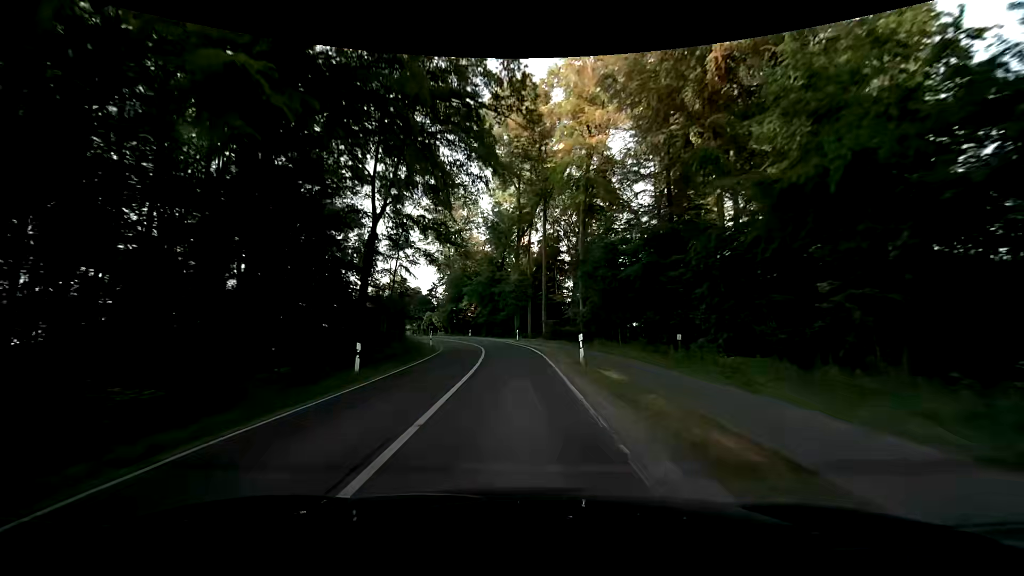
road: secondary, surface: asphalt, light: Day
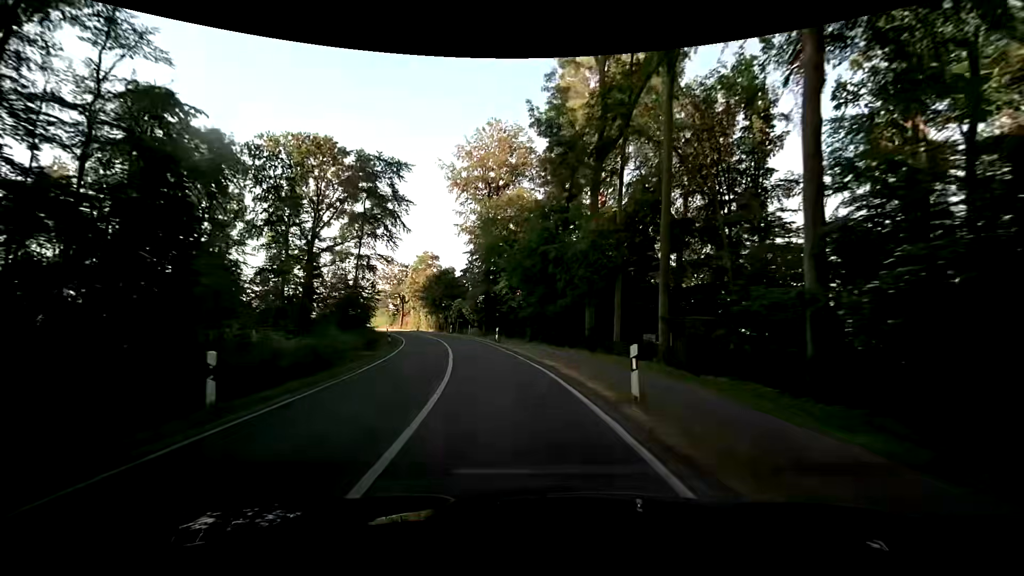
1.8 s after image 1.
(-1.4, +32.6) m; -6°
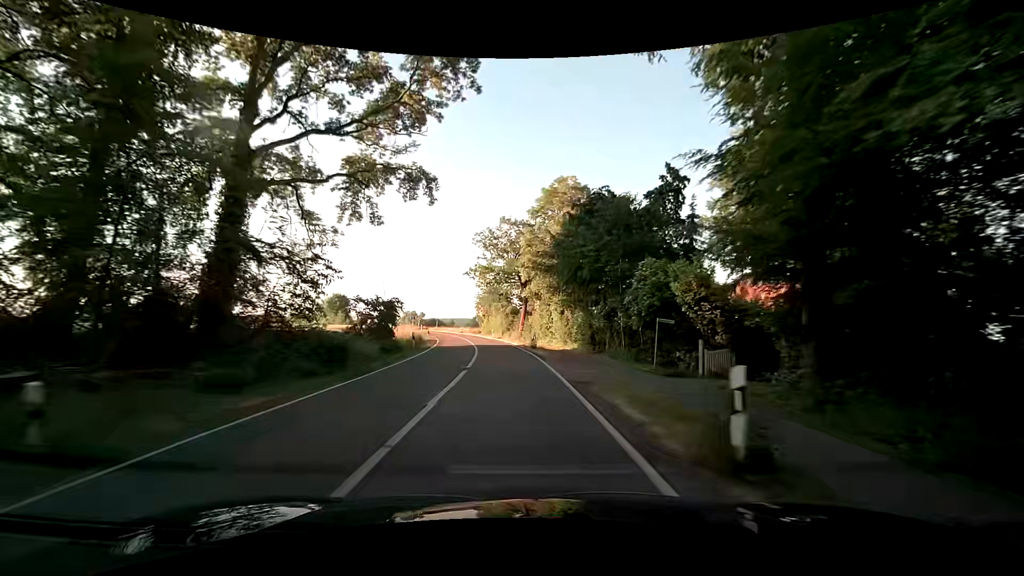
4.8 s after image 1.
(-8.8, +53.7) m; -17°
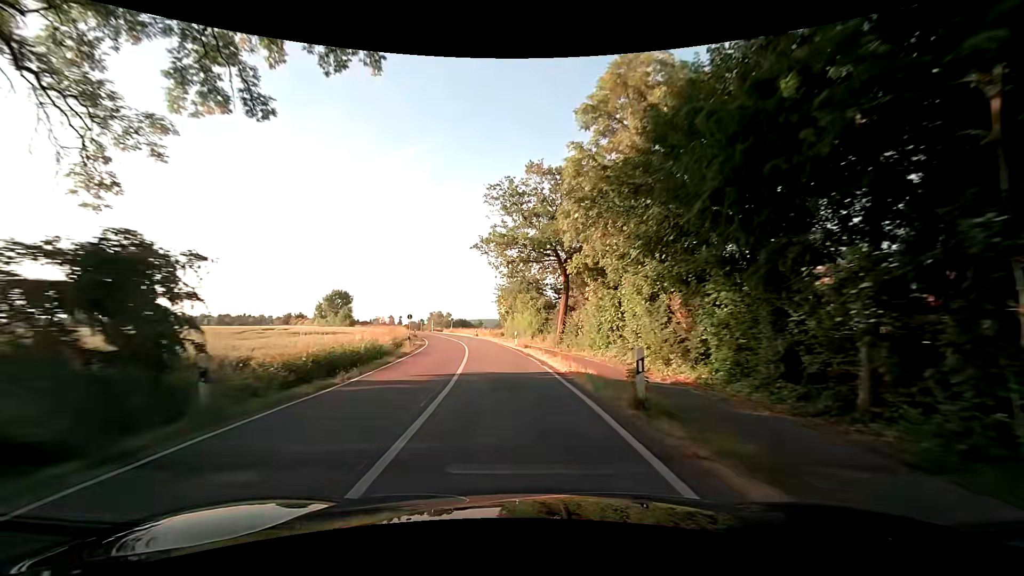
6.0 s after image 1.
(-0.6, +22.0) m; -3°
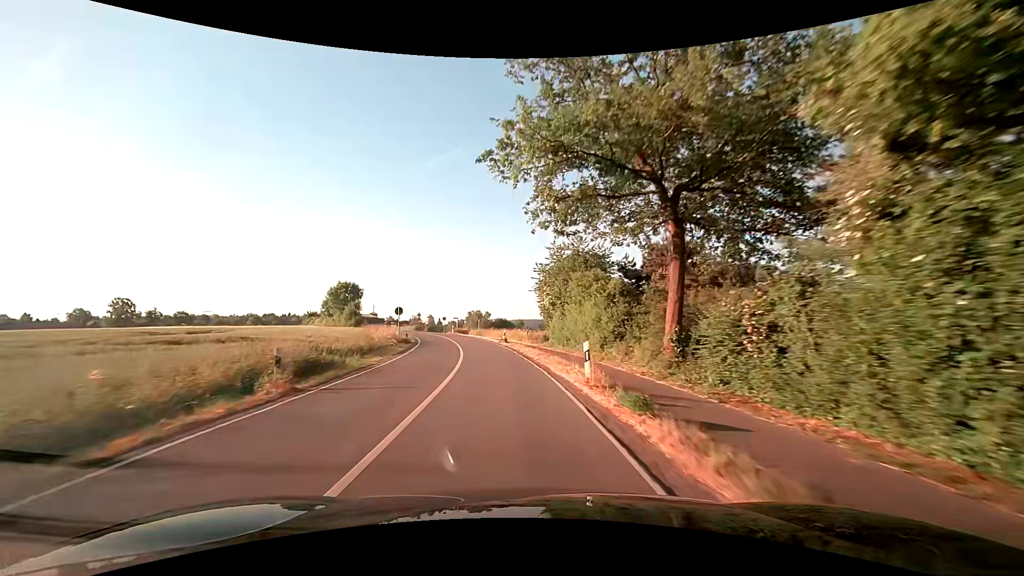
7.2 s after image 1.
(-0.9, +22.0) m; -5°
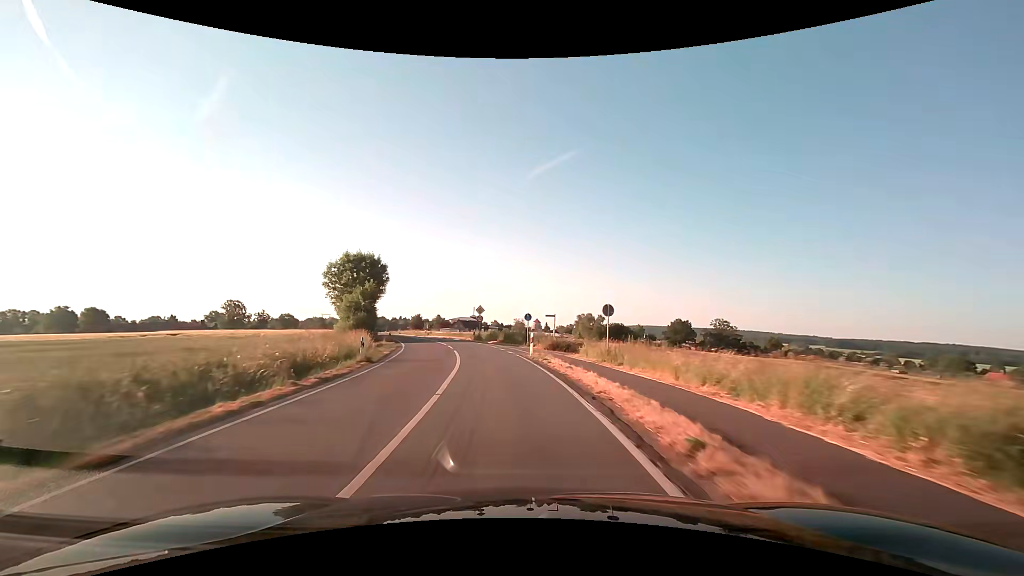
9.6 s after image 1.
(-4.5, +43.8) m; -12°
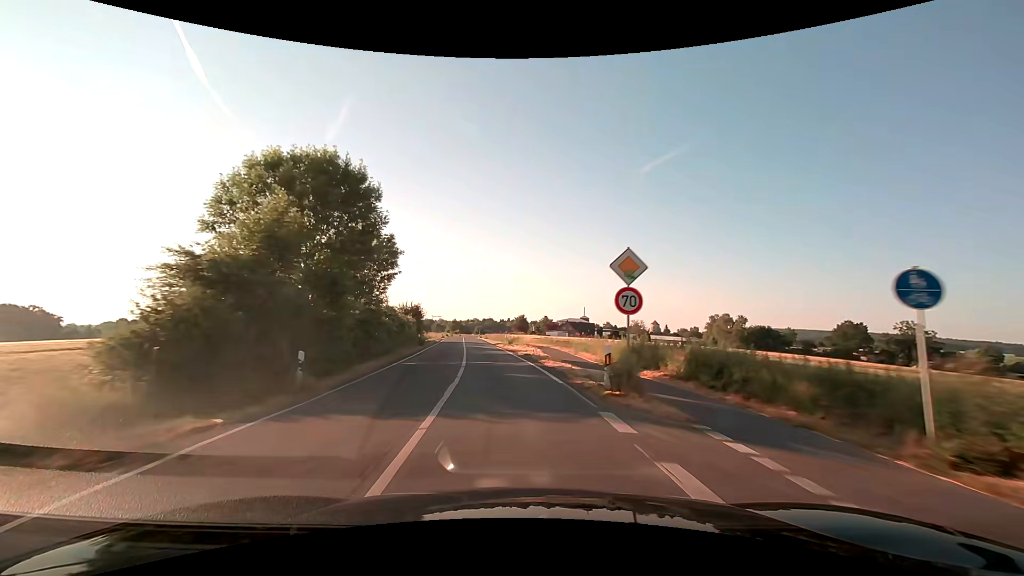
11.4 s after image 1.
(-3.4, +32.7) m; -12°
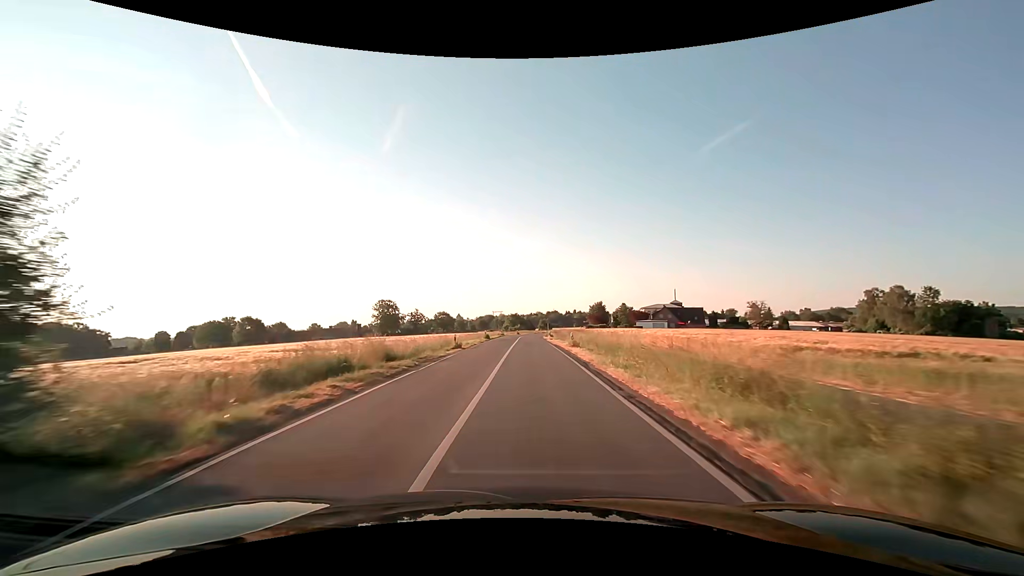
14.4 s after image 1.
(-5.6, +54.9) m; -8°
